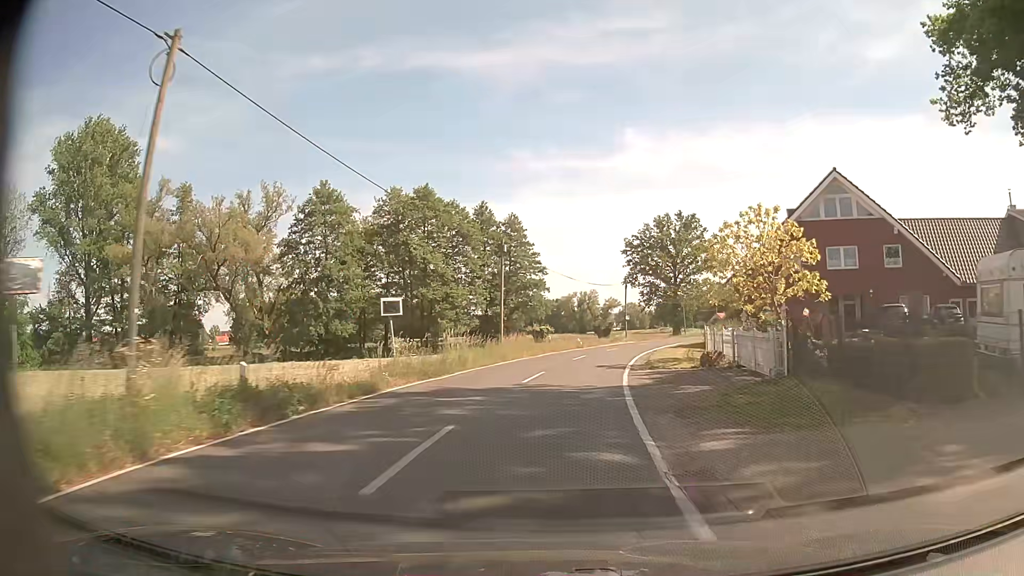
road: tertiary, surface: asphalt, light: Day
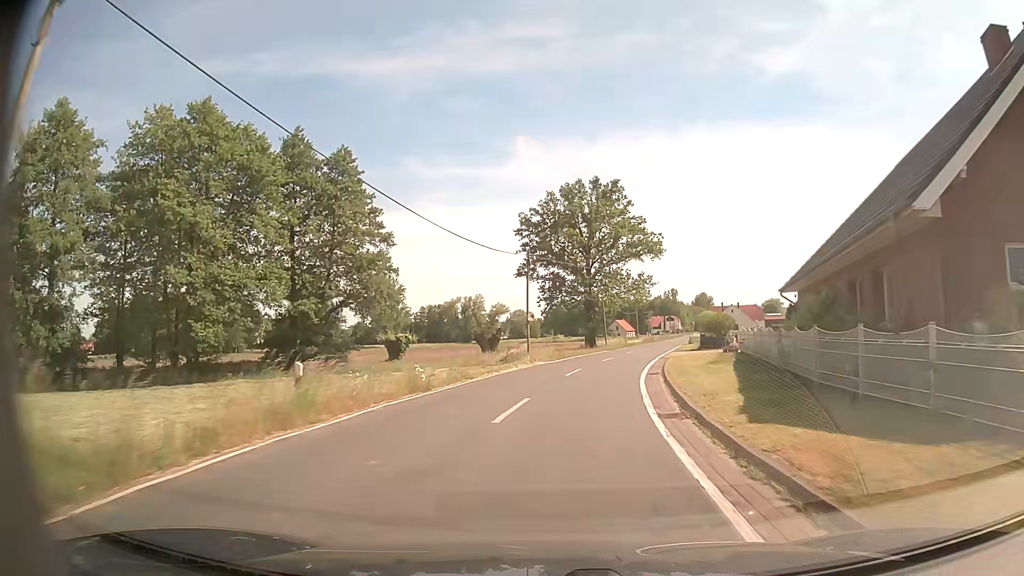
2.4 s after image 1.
(+2.4, +30.3) m; +9°
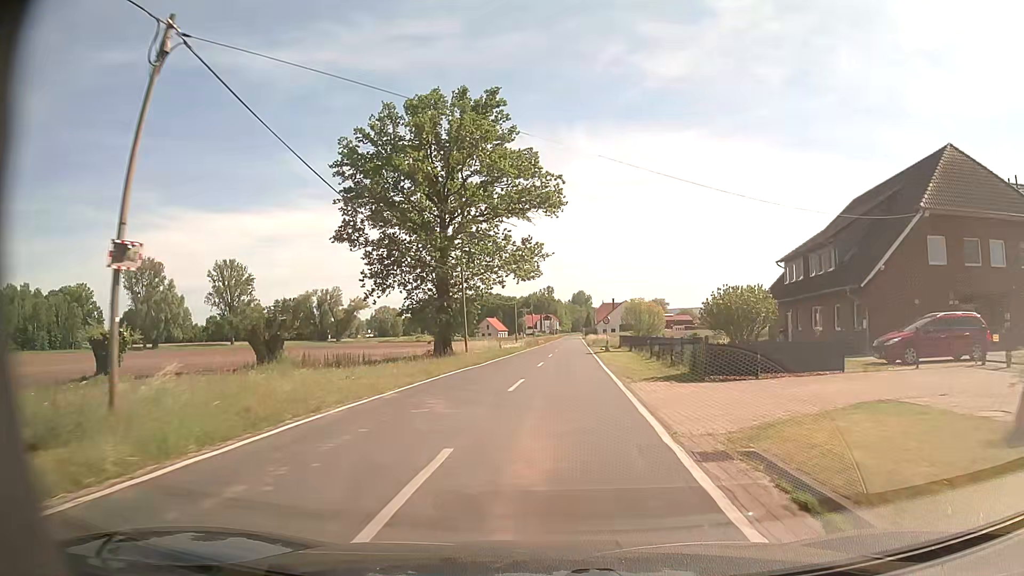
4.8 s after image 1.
(+2.9, +30.3) m; +10°
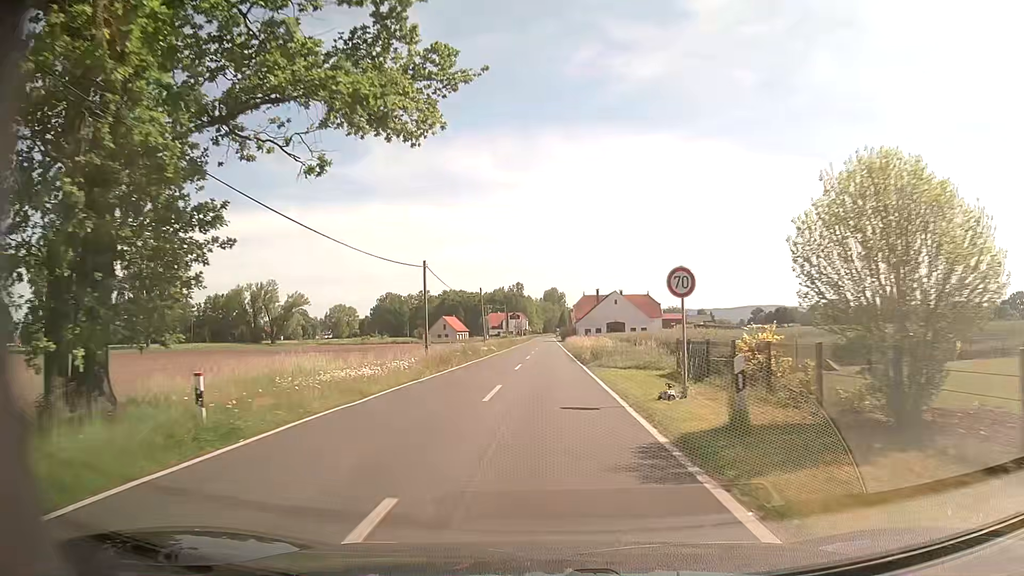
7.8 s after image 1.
(+1.8, +38.1) m; +3°
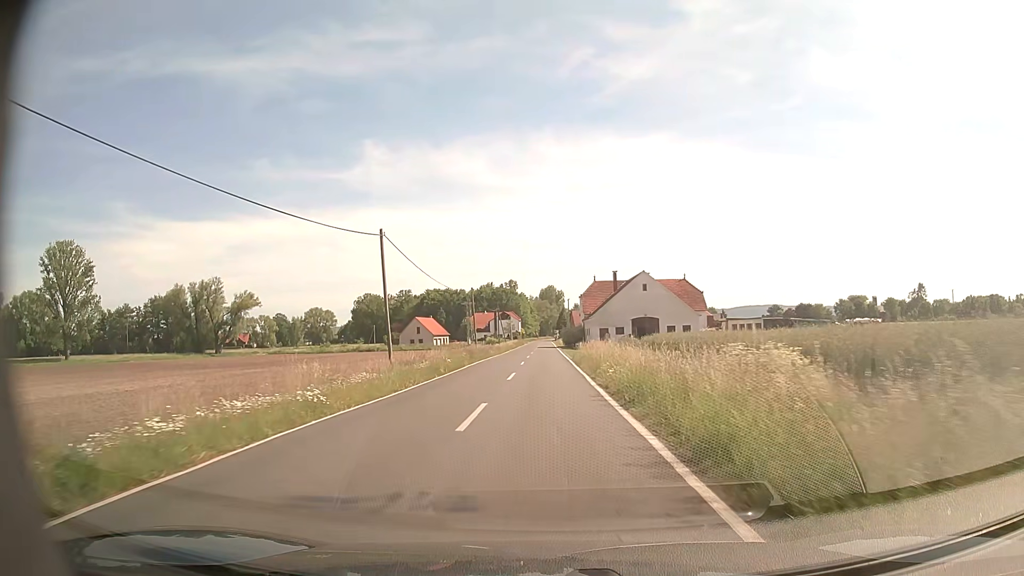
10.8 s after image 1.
(+0.2, +39.6) m; 0°
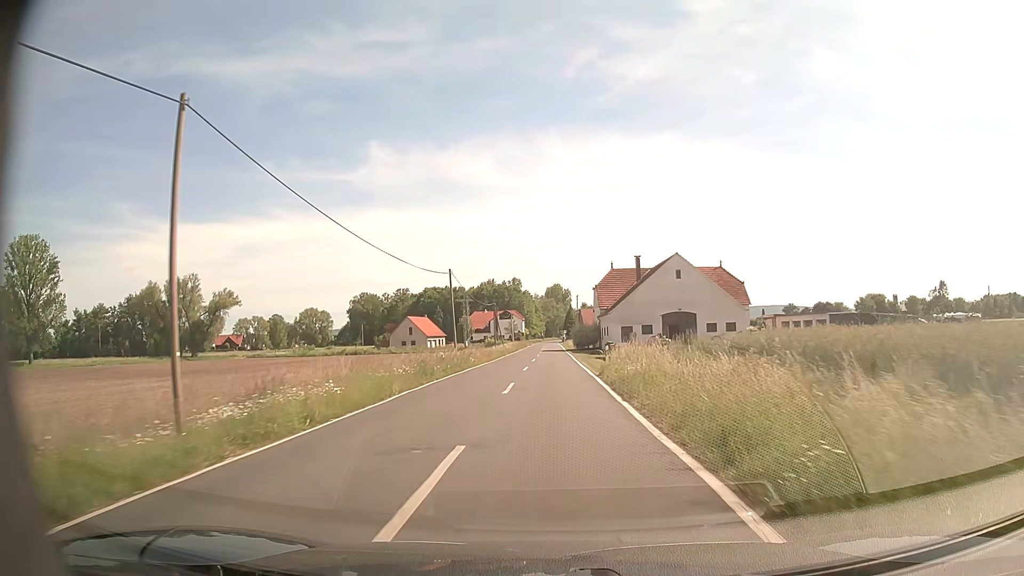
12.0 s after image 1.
(0.0, +17.5) m; 0°
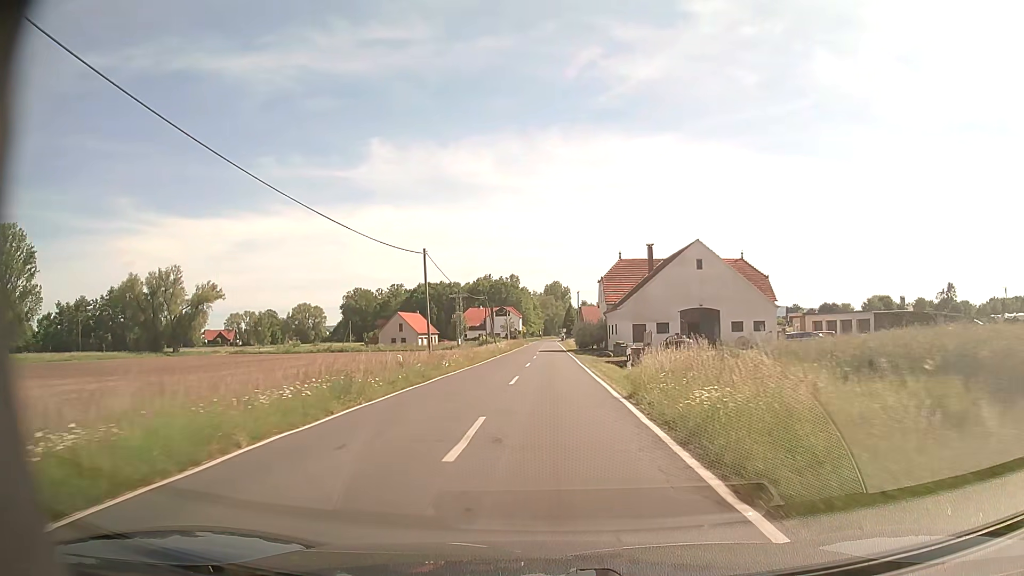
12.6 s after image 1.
(0.0, +9.2) m; 0°
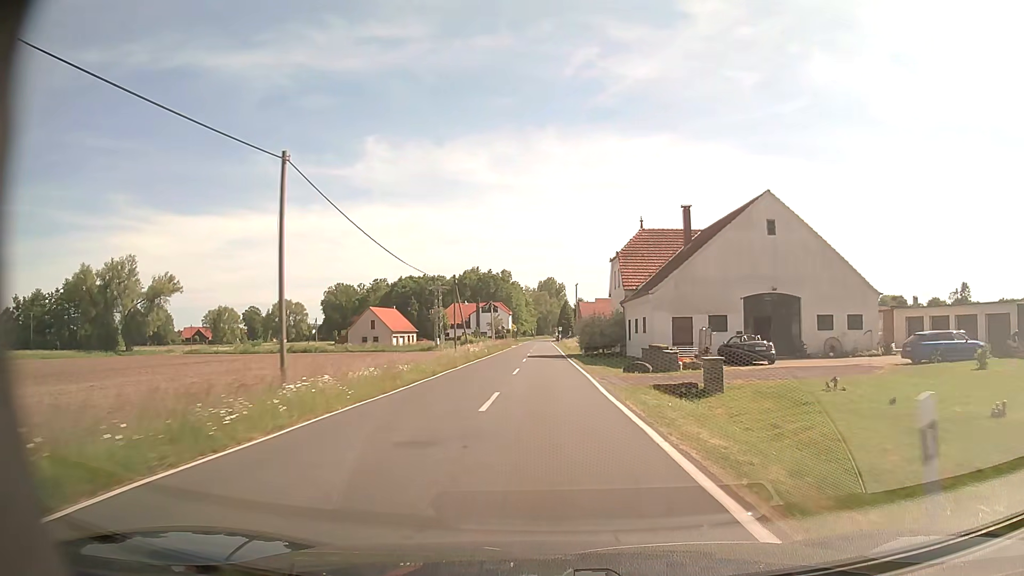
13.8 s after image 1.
(+0.1, +19.1) m; 0°
(0, +10) (0, +20) (0, +30) (0, +40) (0, +50) (0, +60) (0, +70) (0, +80) (0, +90) (0, +100) m
